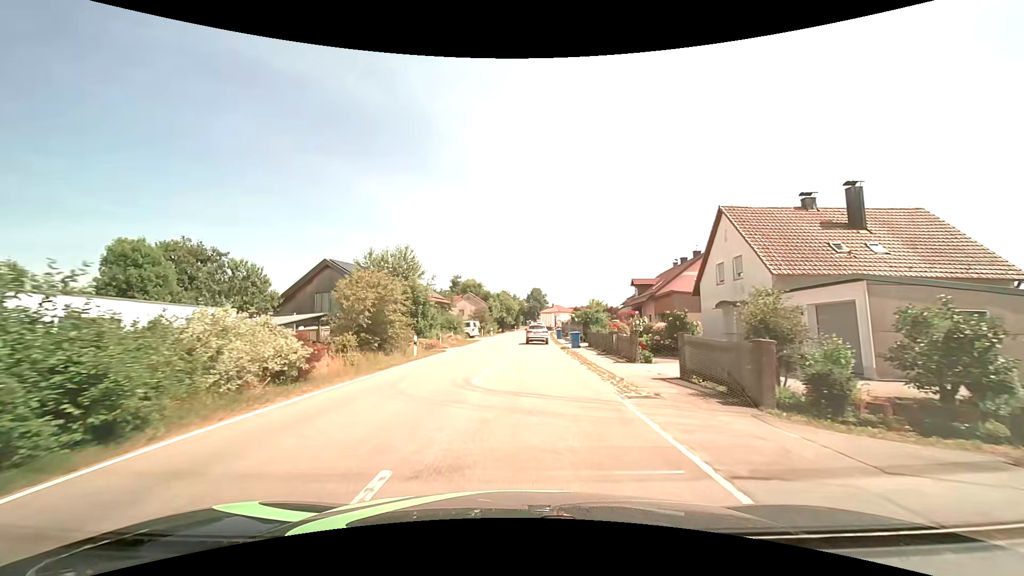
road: tertiary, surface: asphalt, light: Day
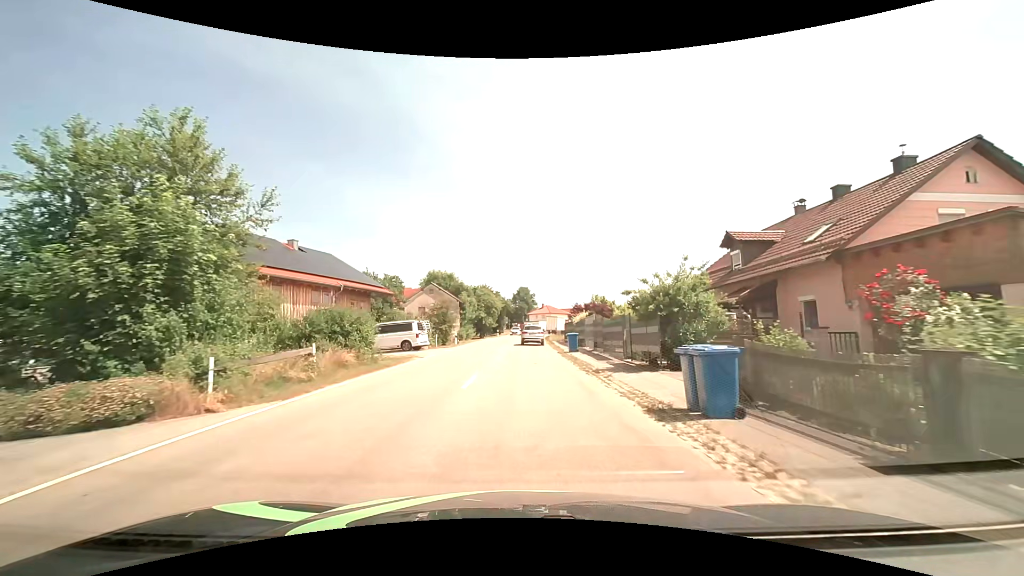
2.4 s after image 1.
(+0.4, +25.1) m; +1°
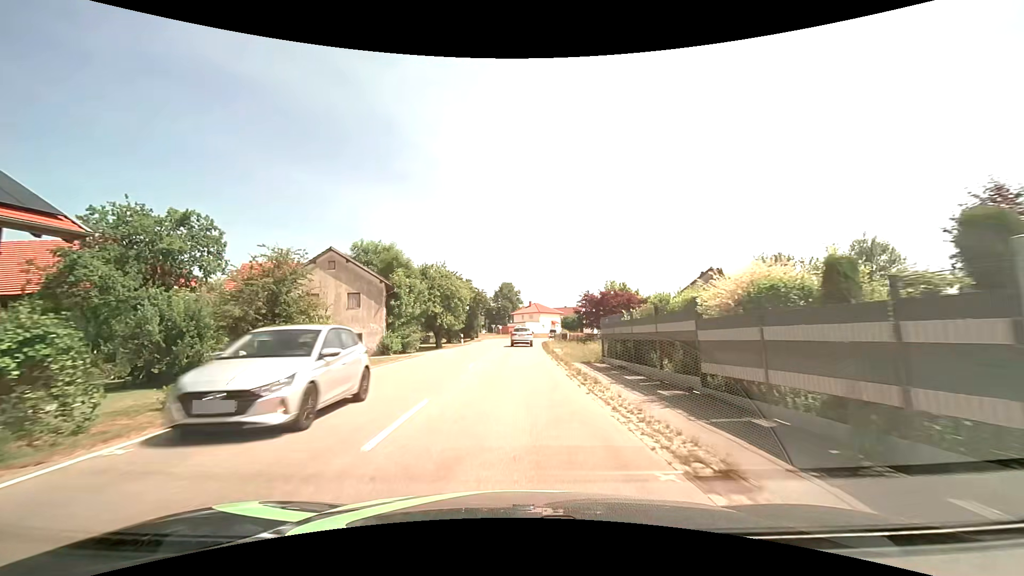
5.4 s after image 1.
(+0.7, +29.9) m; +2°
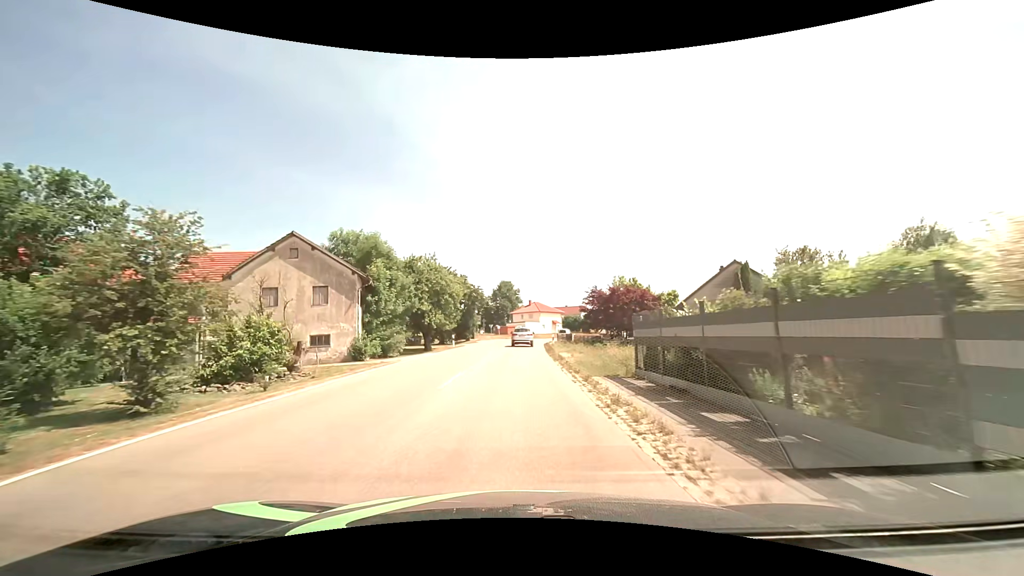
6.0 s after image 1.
(0.0, +5.8) m; 0°
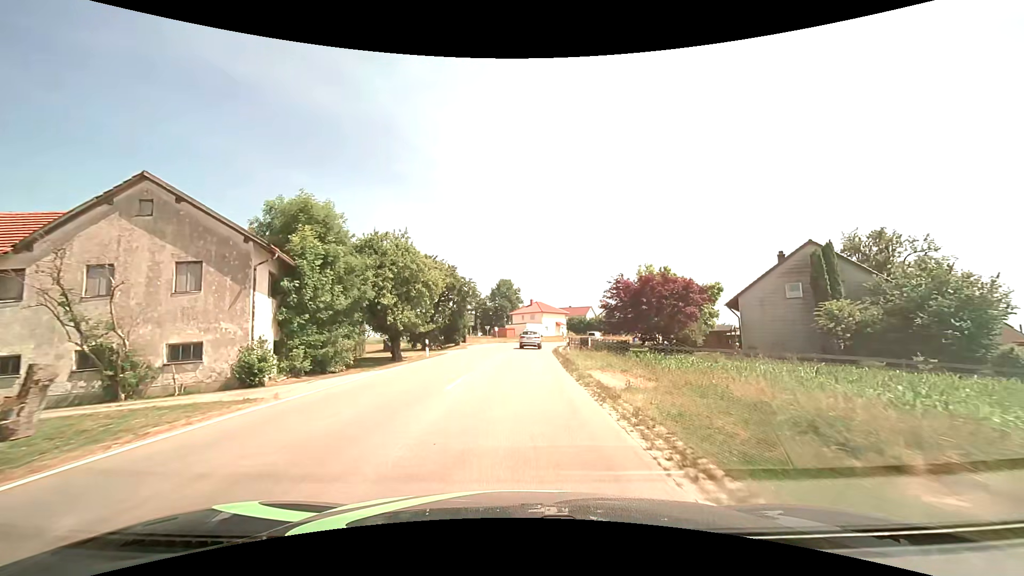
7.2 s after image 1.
(0.0, +11.9) m; 0°
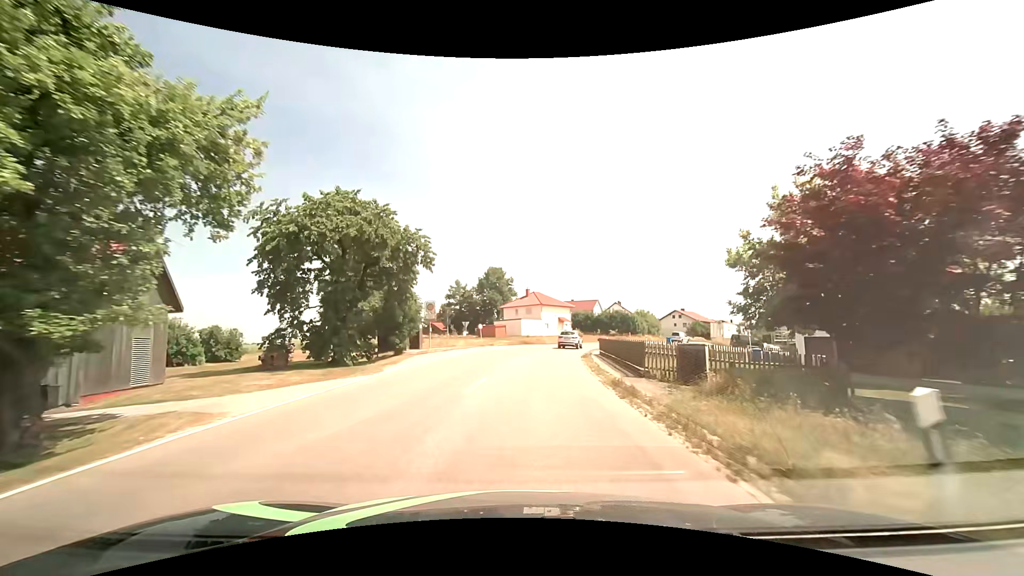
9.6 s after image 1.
(+0.1, +25.5) m; +1°
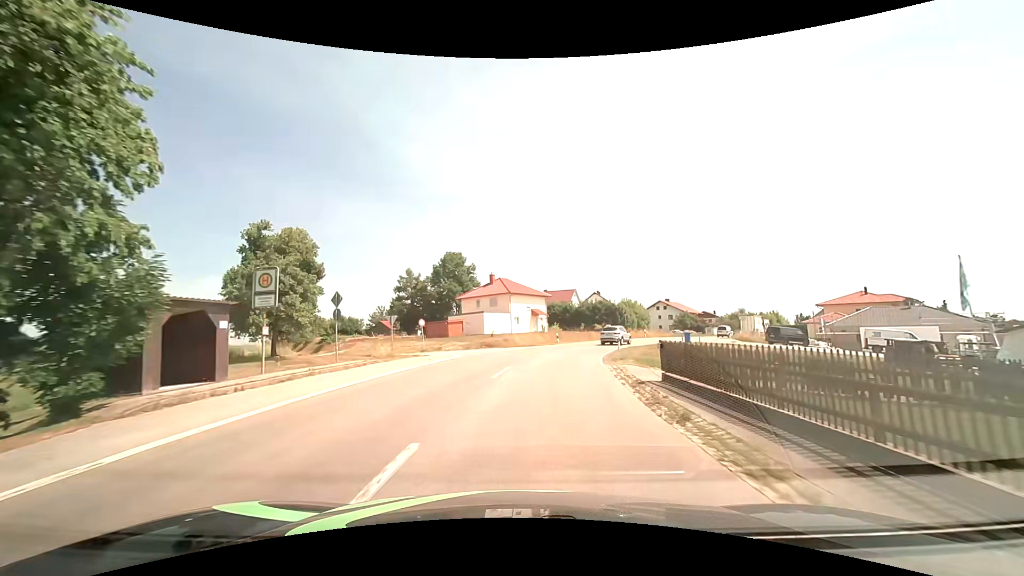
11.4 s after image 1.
(+0.6, +20.6) m; +3°
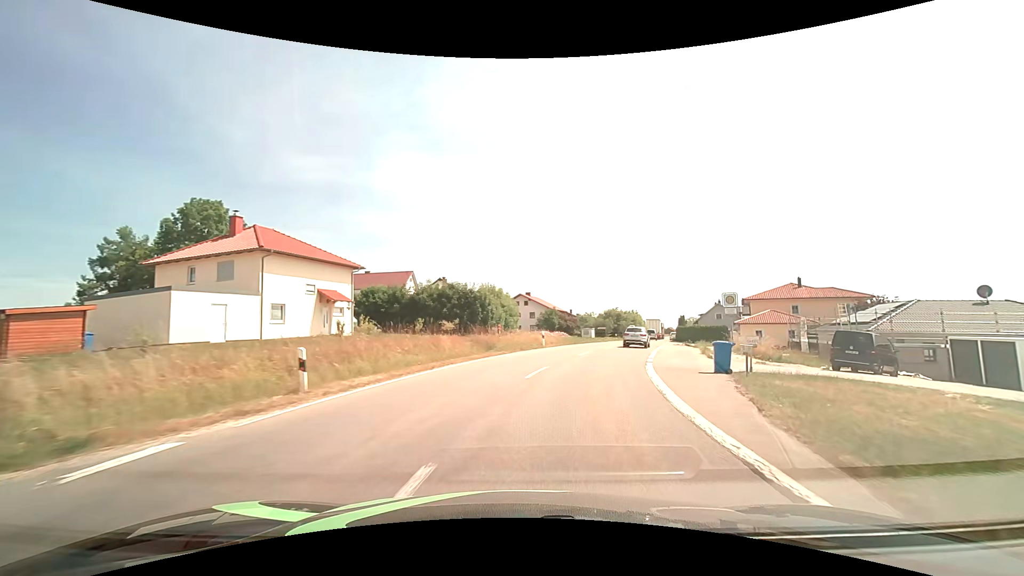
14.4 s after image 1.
(+3.9, +35.2) m; +18°
(+1, +10) (+3, +20) (+6, +29) (+9, +39) (+12, +48) (+15, +58) (+18, +67) (+21, +77) (+23, +87) (+26, +96) m
